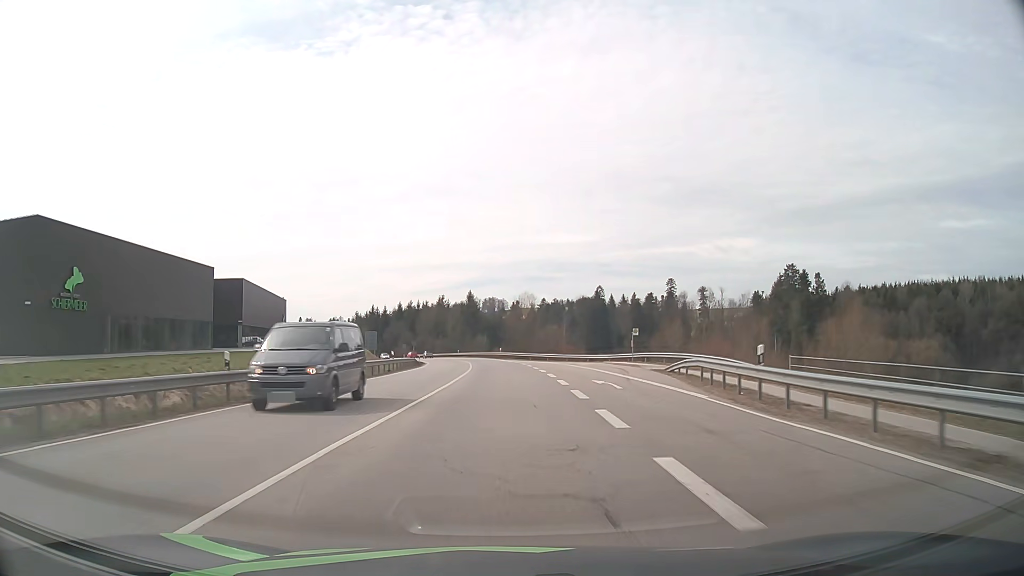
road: primary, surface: asphalt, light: Day
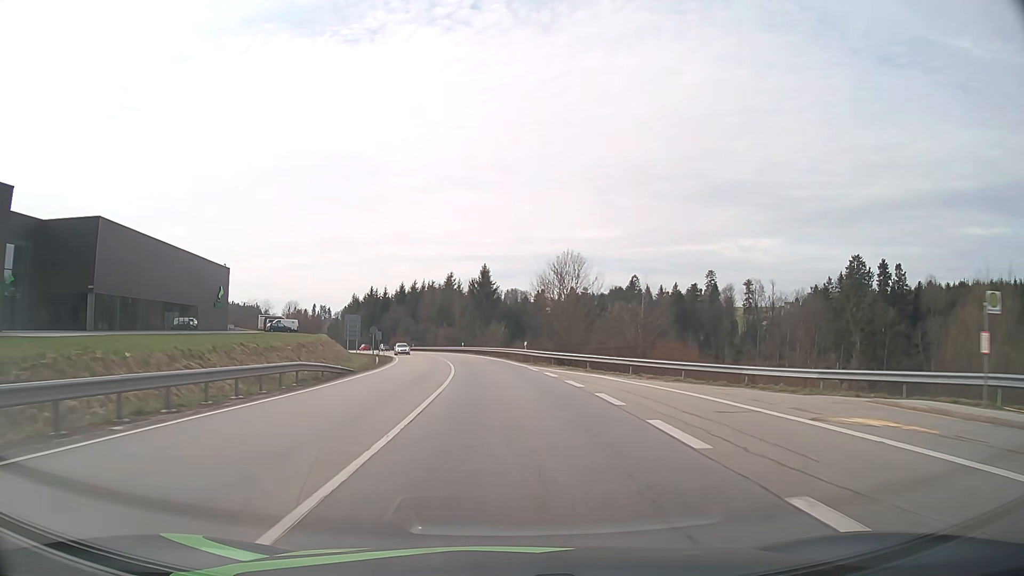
(-0.5, +38.5) m; -2°
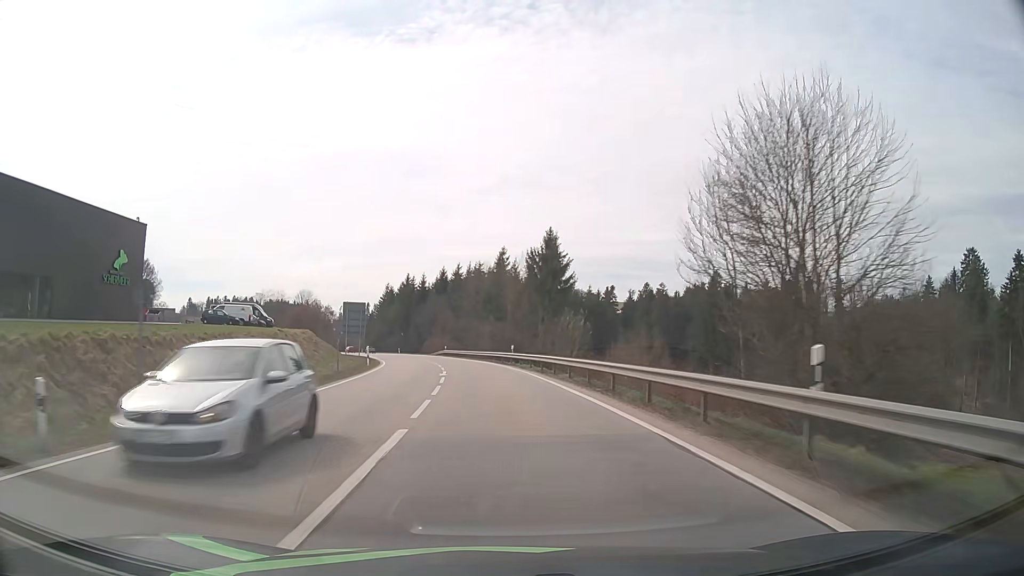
(-1.5, +38.8) m; -5°
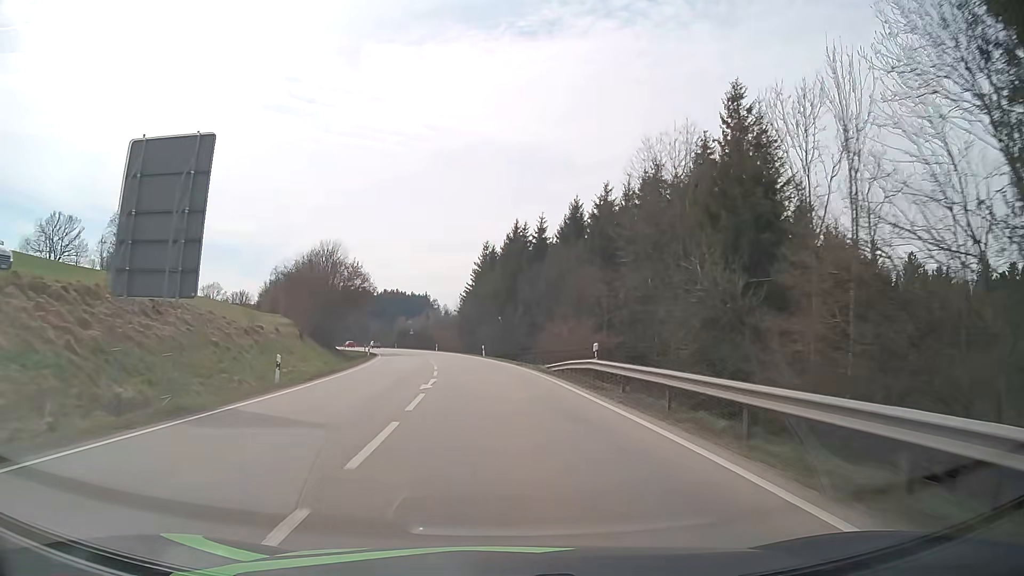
(-6.2, +65.5) m; -11°
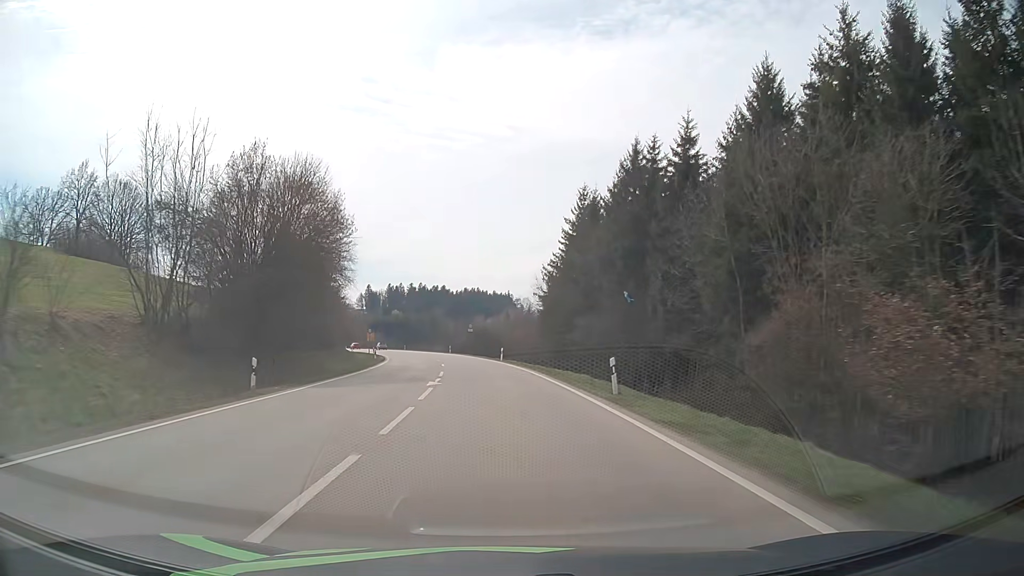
(-2.5, +40.2) m; -7°
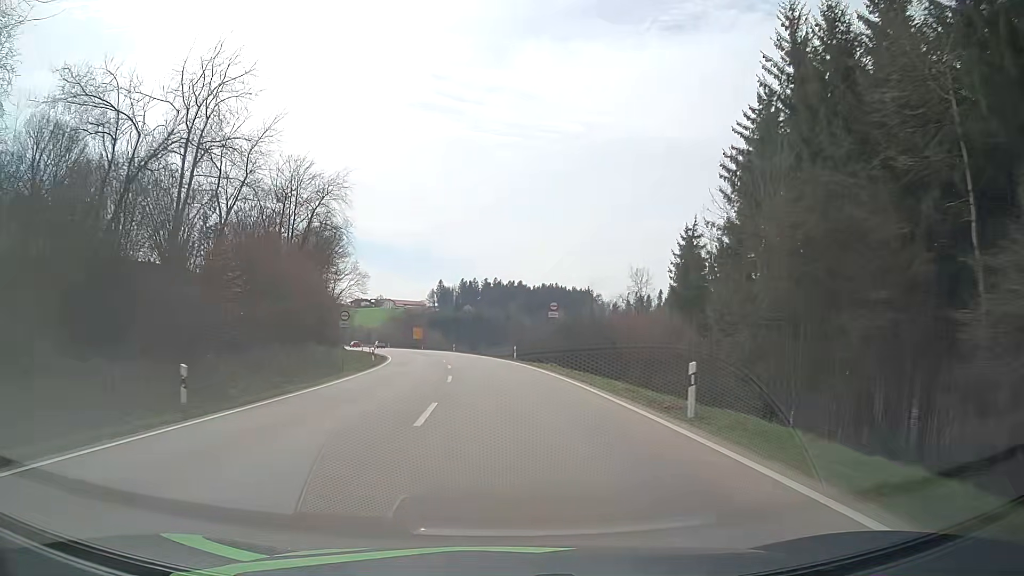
(-2.4, +40.7) m; -7°
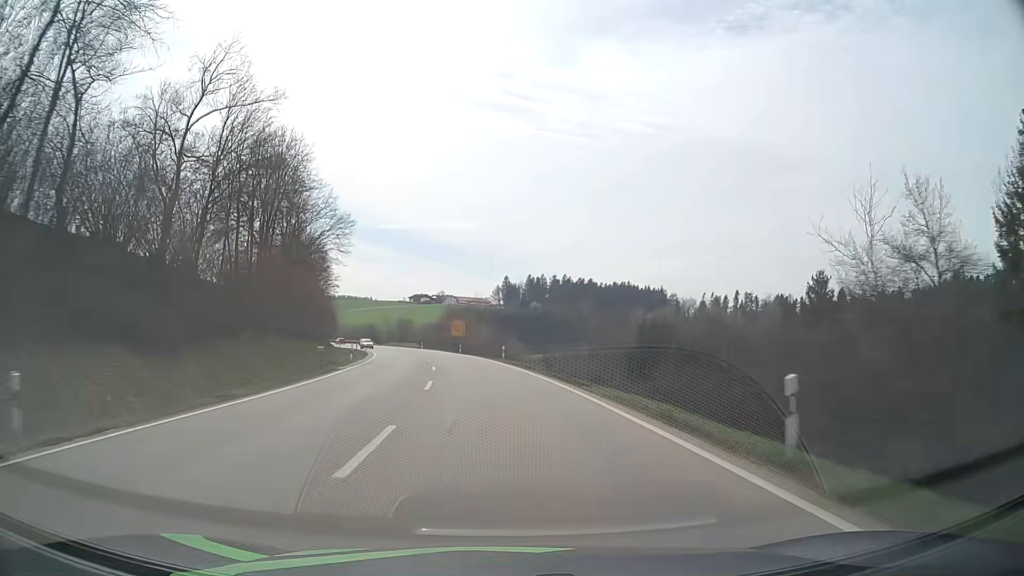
(-2.0, +40.2) m; -6°
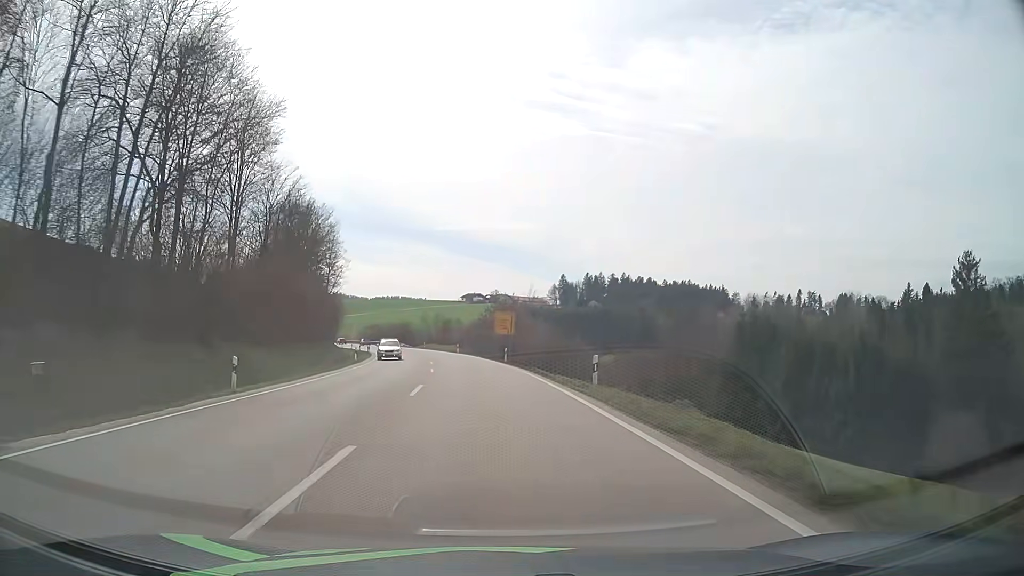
(-1.1, +26.3) m; -5°
